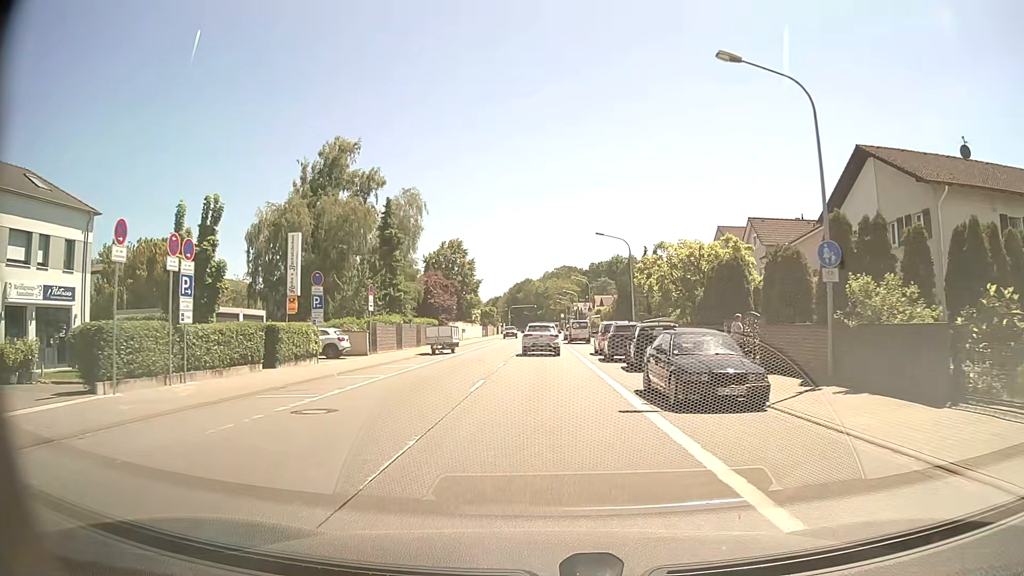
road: primary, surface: asphalt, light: Day
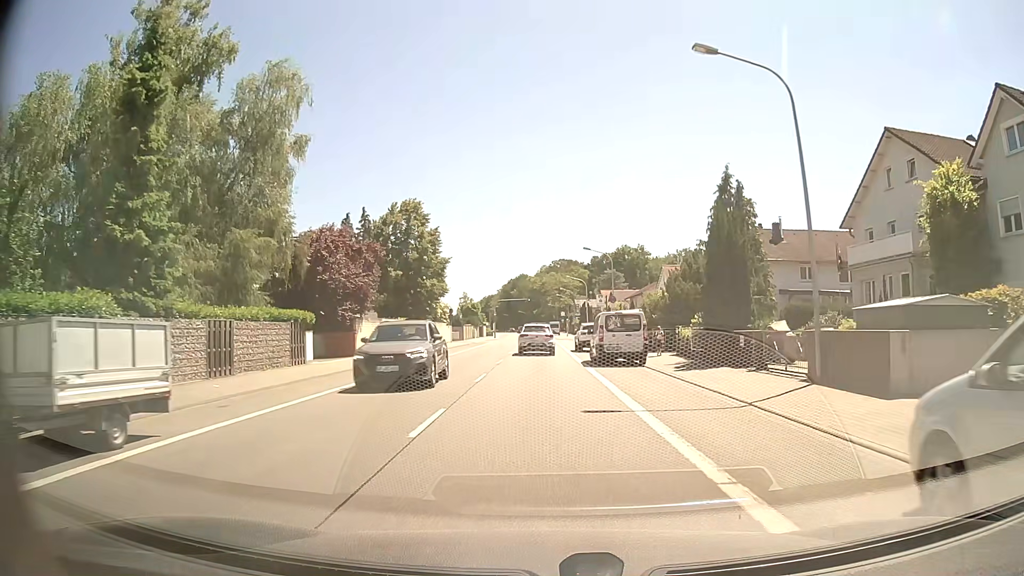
(+0.2, +32.2) m; 0°
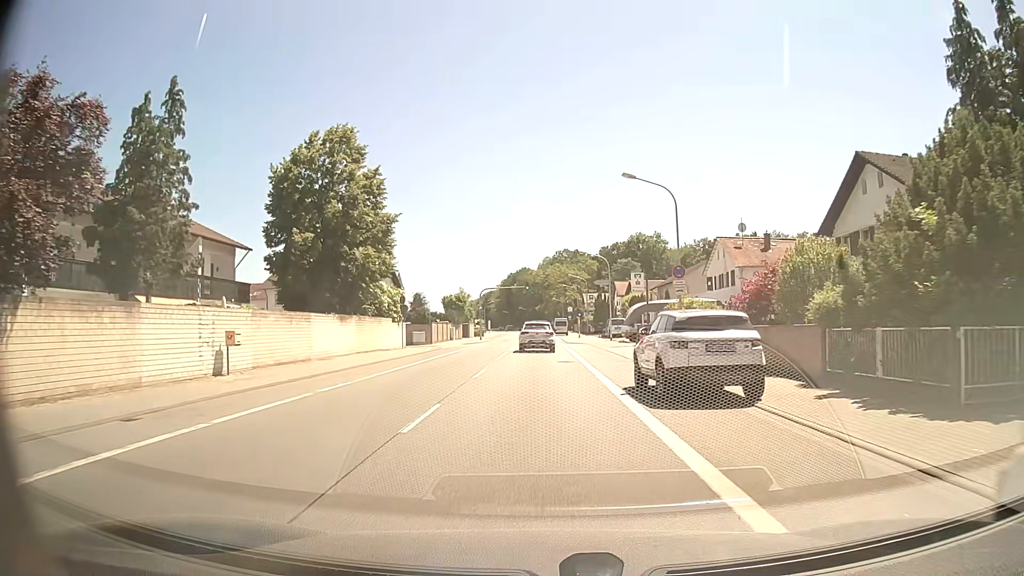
(+0.1, +26.2) m; 0°
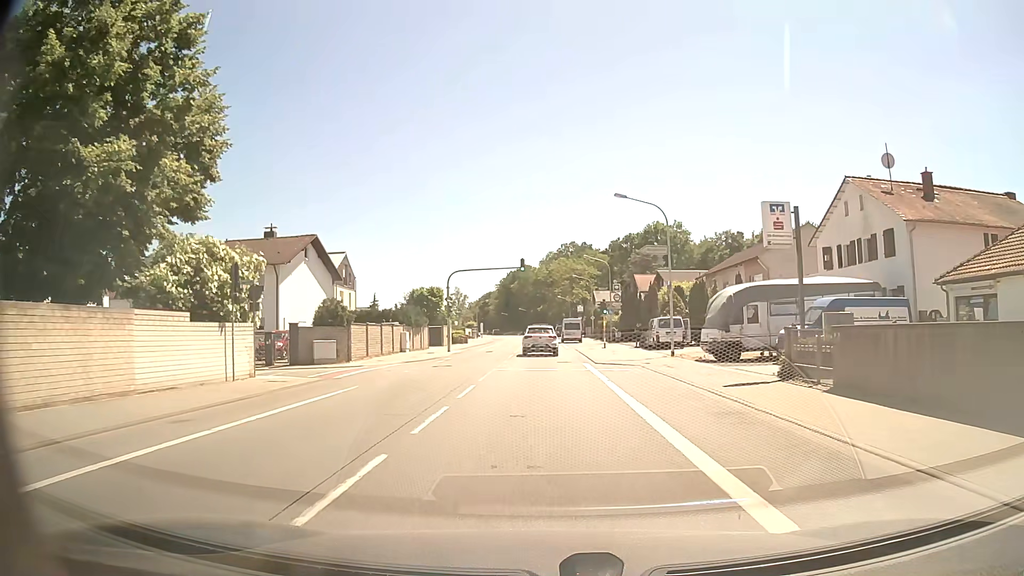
(0.0, +26.6) m; 0°
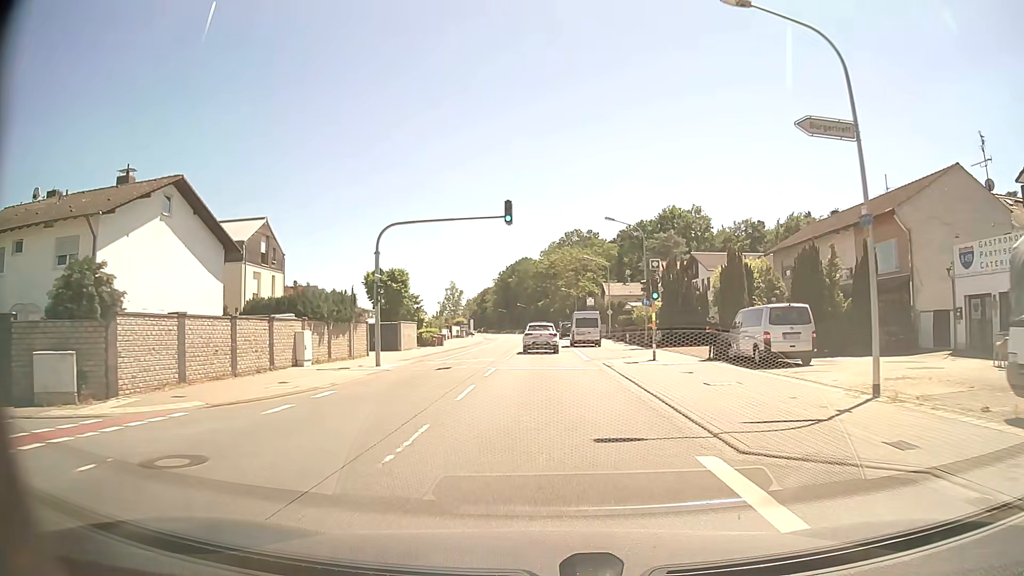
(0.0, +20.1) m; 0°
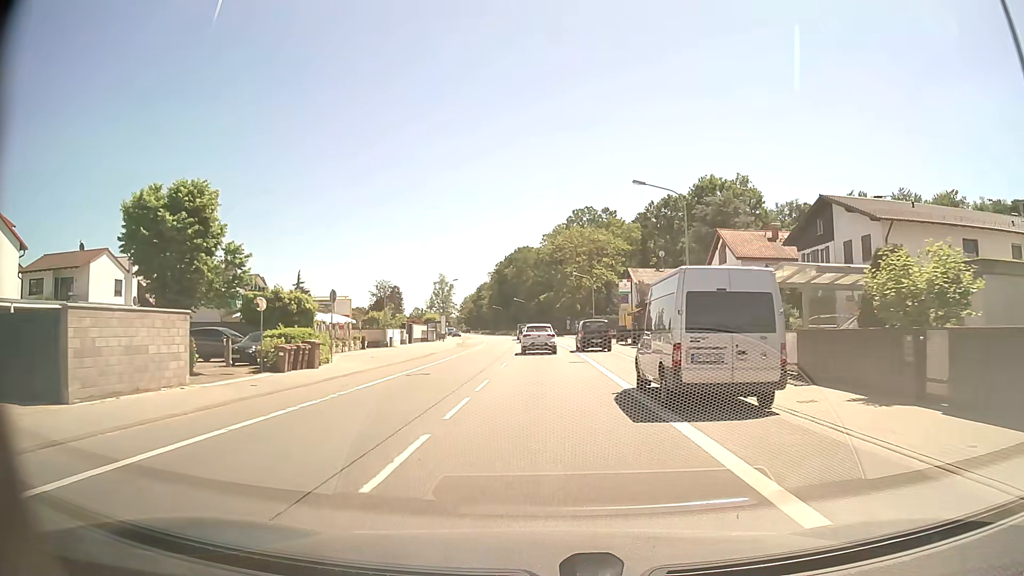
(0.0, +34.0) m; 0°
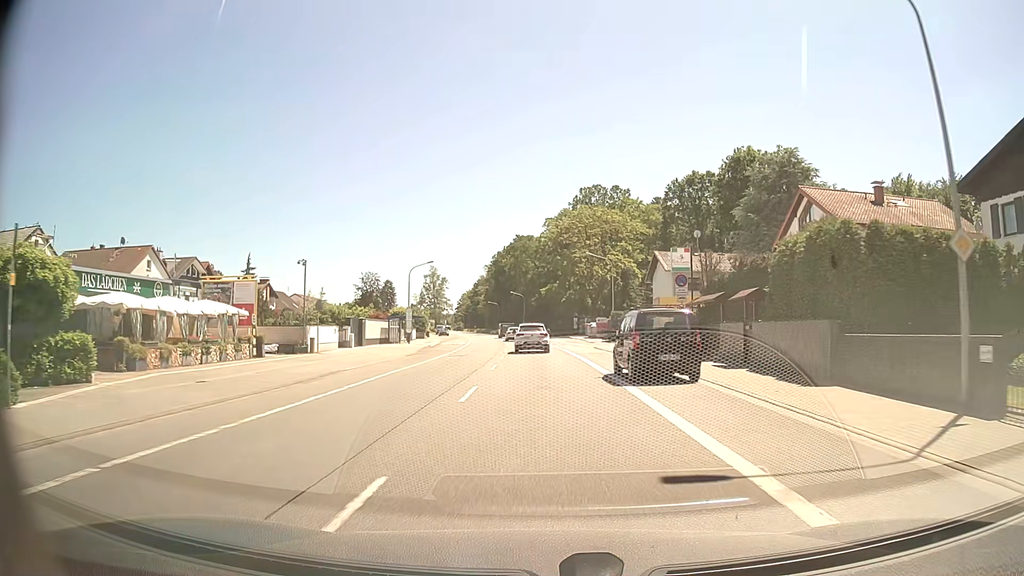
(-0.1, +20.6) m; 0°
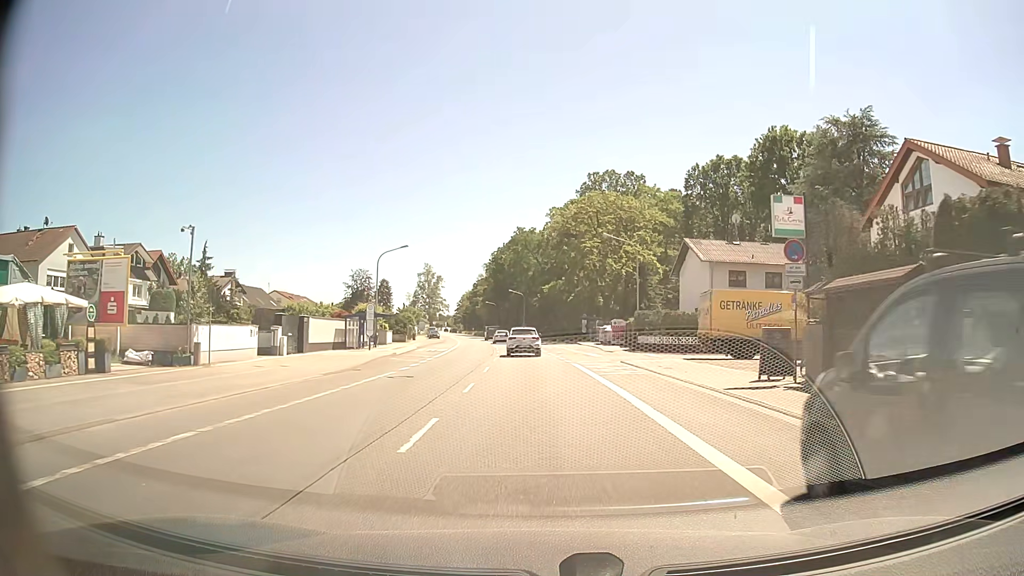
(-0.1, +13.8) m; 0°
(0, +10) (0, +20) (0, +30) (-1, +40) (-2, +50) (-2, +60) (-3, +70) (-5, +80) (-6, +90) (-7, +100) m
